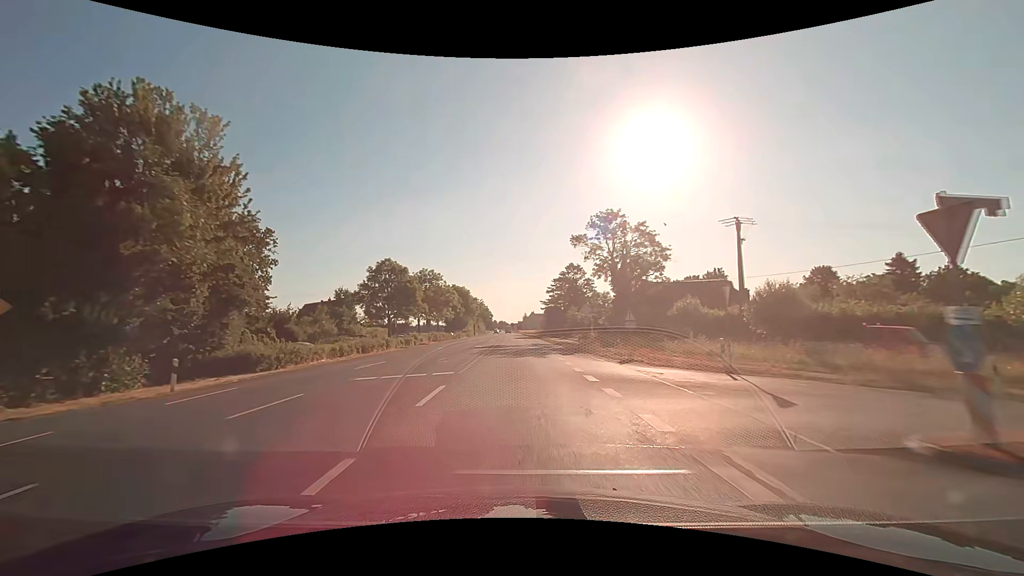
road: primary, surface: asphalt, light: Day
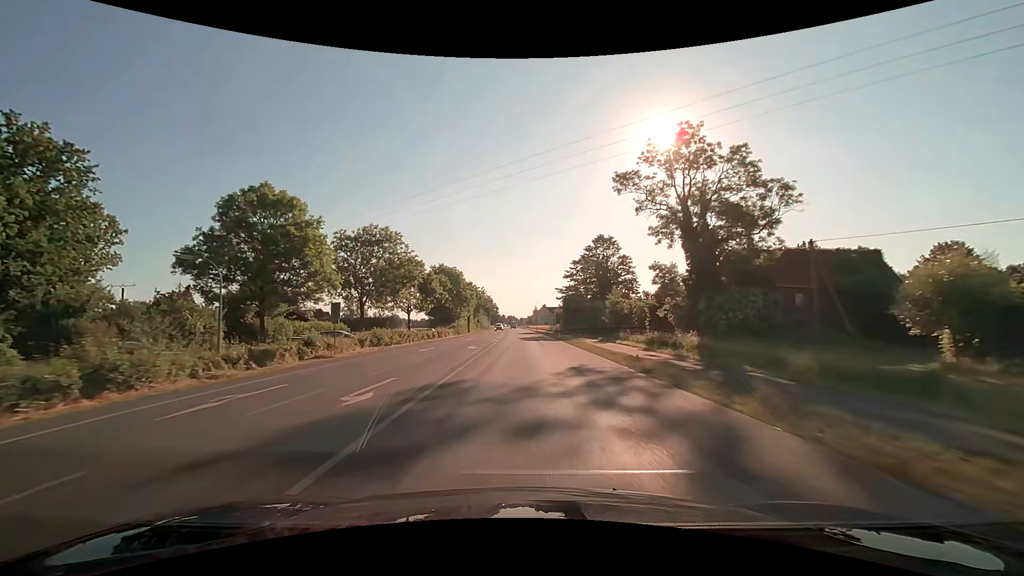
(-0.1, +32.2) m; -1°
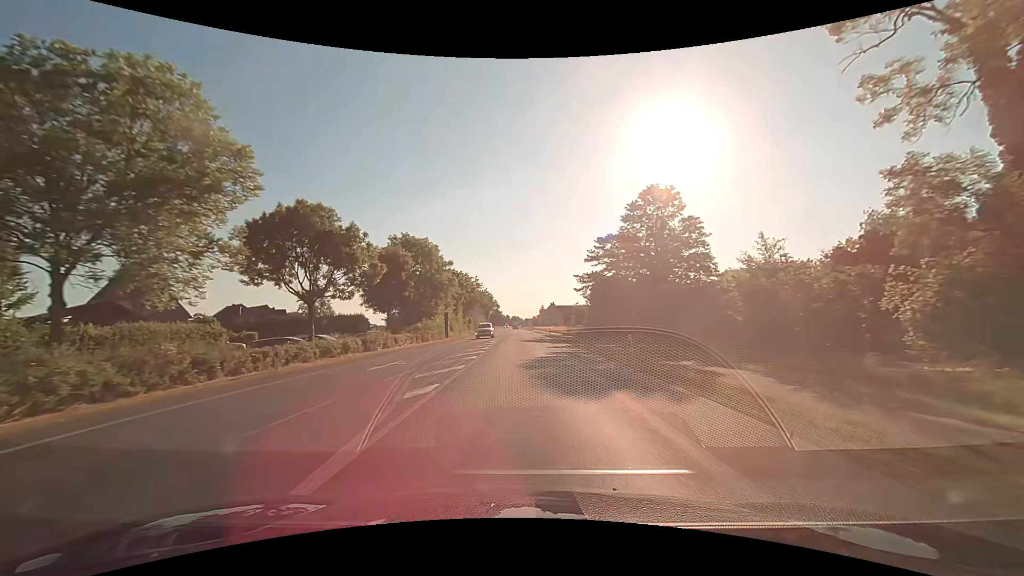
(-0.1, +32.2) m; 0°
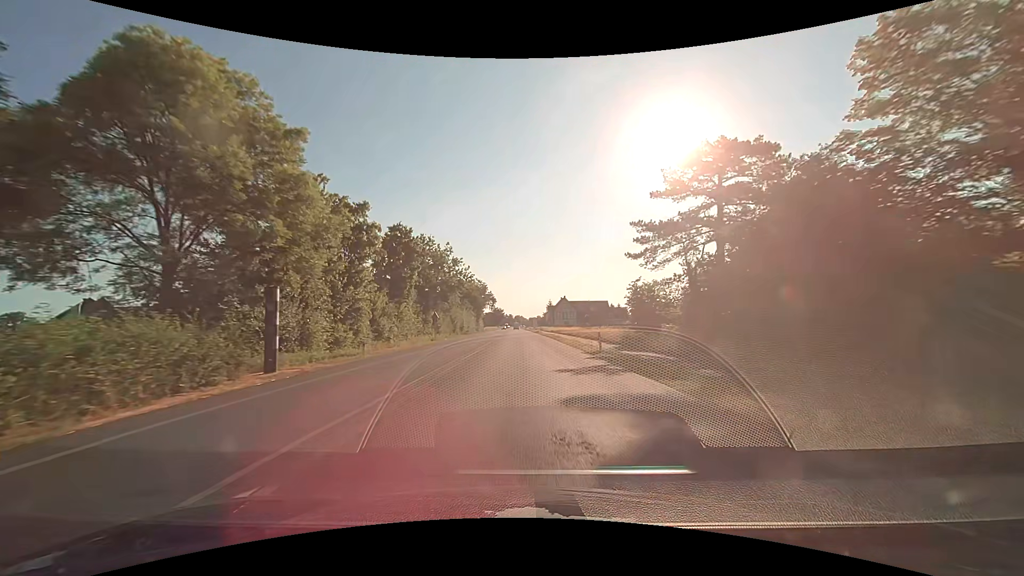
(-0.1, +42.9) m; -1°
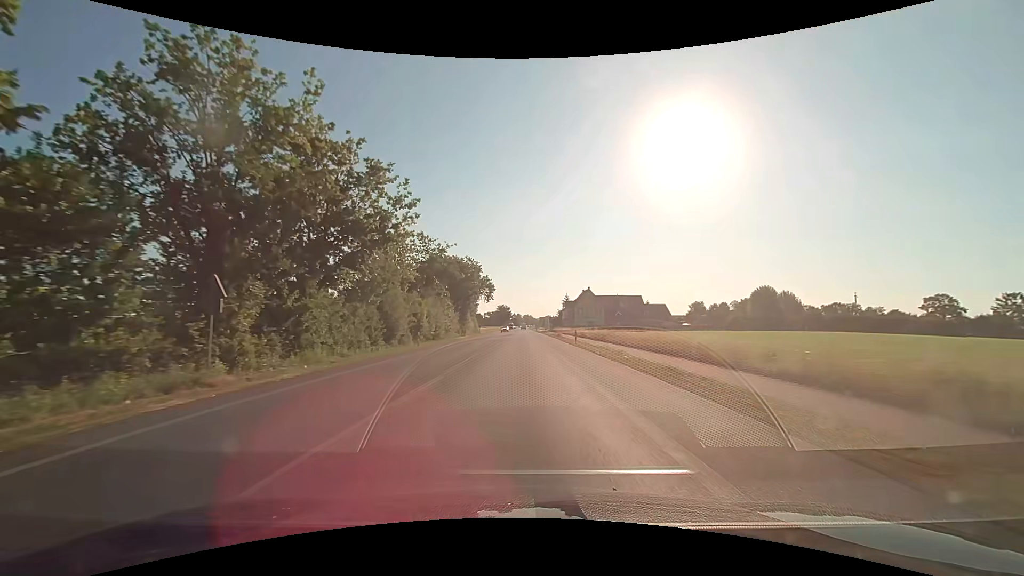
(-0.4, +42.9) m; -1°
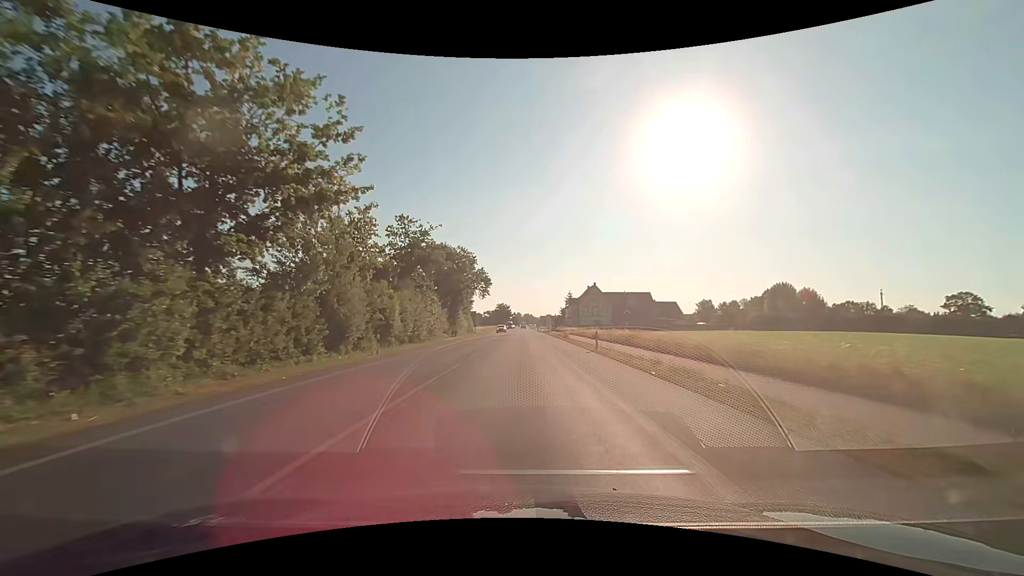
(0.0, +10.7) m; 0°
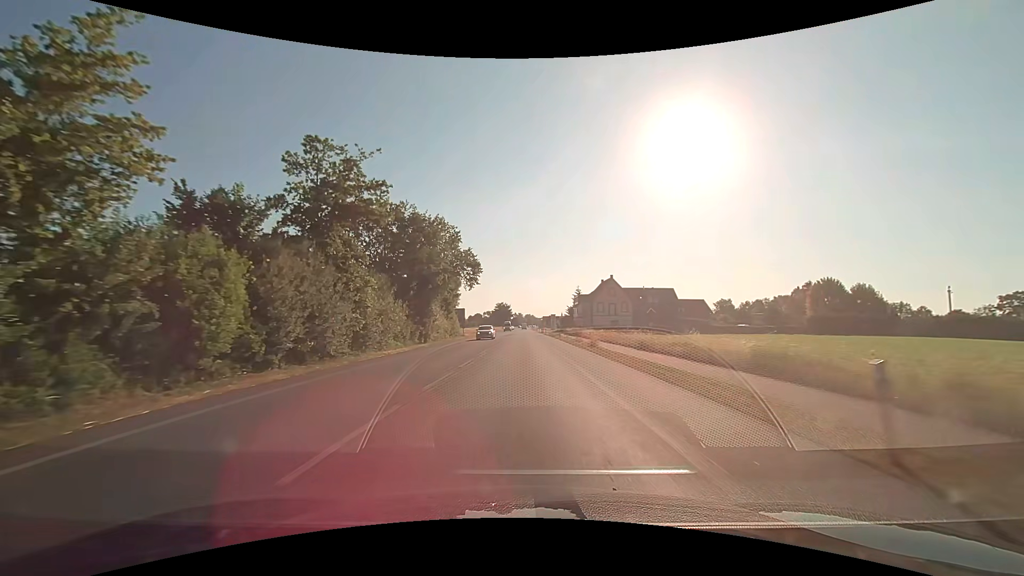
(-0.1, +21.5) m; 0°
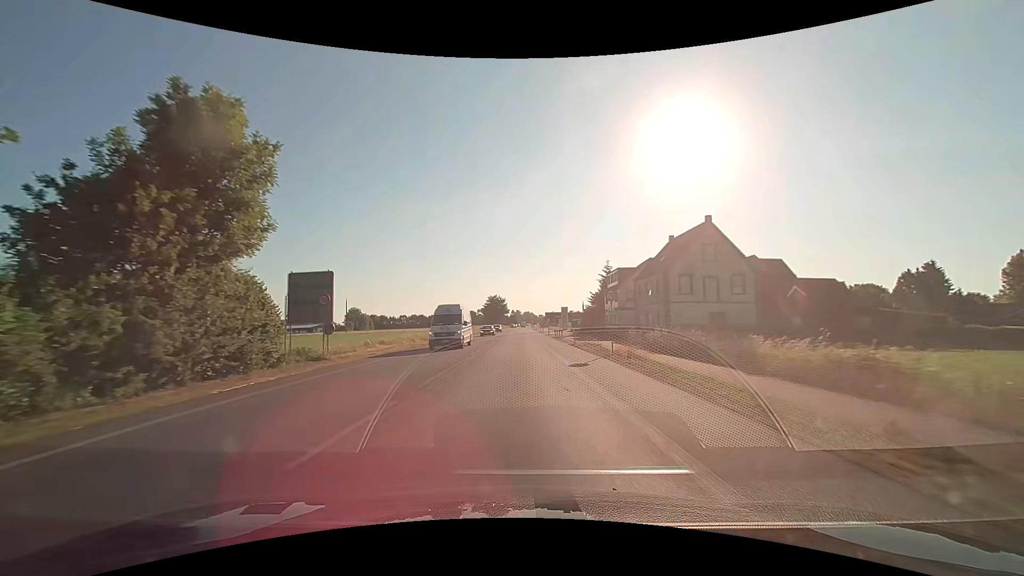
(-0.1, +53.8) m; 0°
(0, +10) (0, +20) (0, +30) (0, +40) (0, +50) (0, +60) (-1, +70) (-1, +80) (-1, +90) (-1, +100) m
